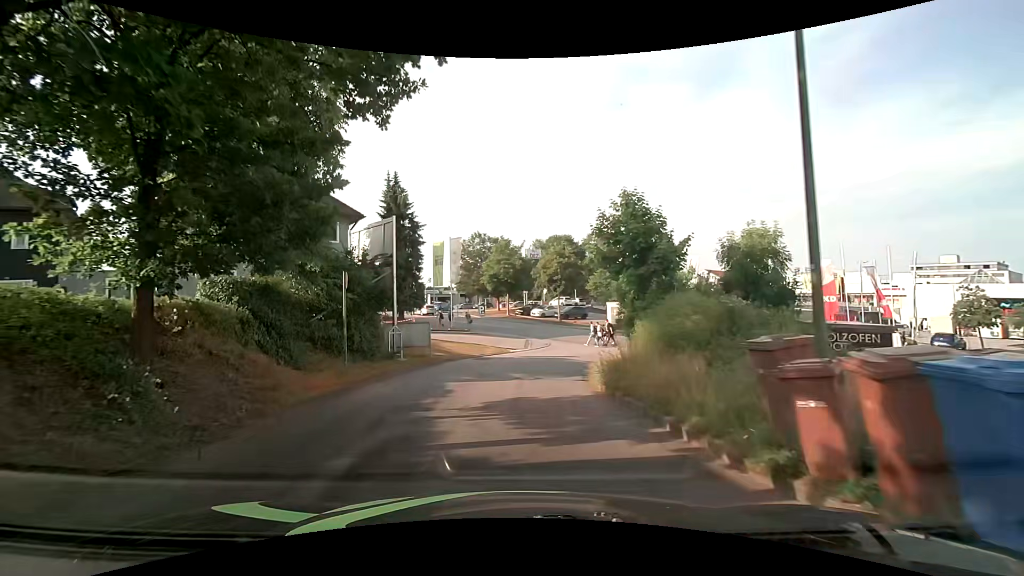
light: Day
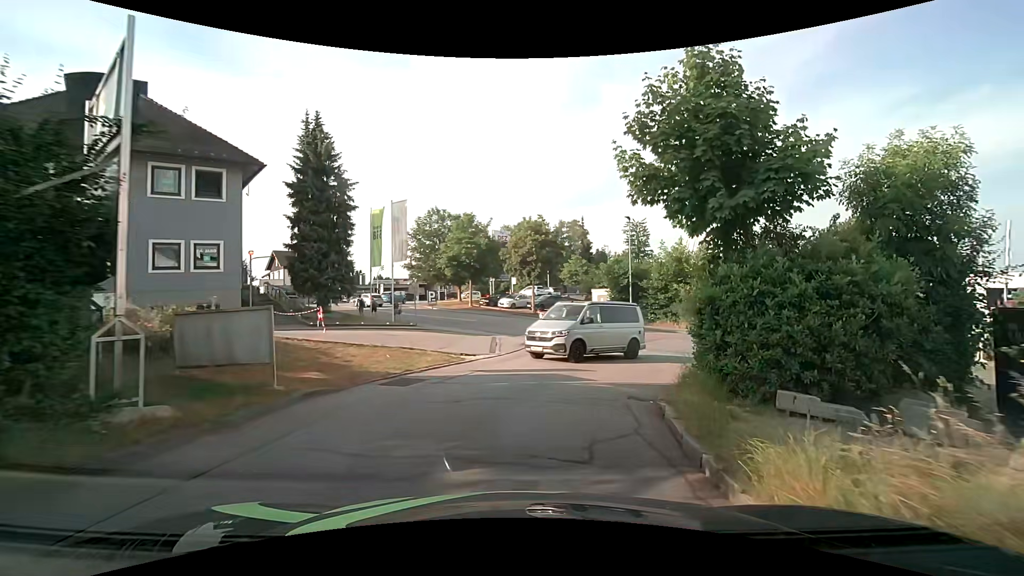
(0.0, +10.7) m; +4°
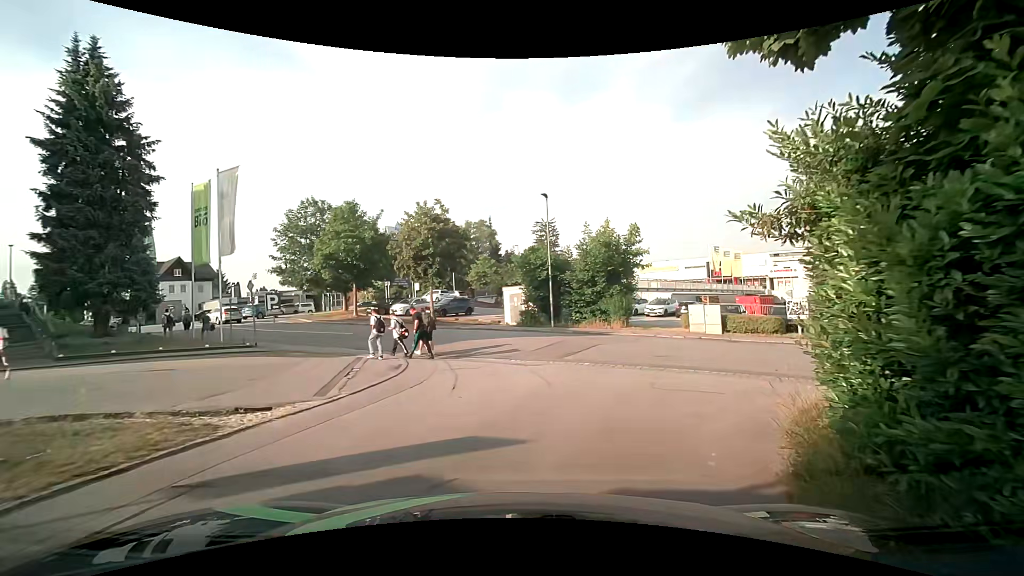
(+0.6, +8.1) m; +9°
